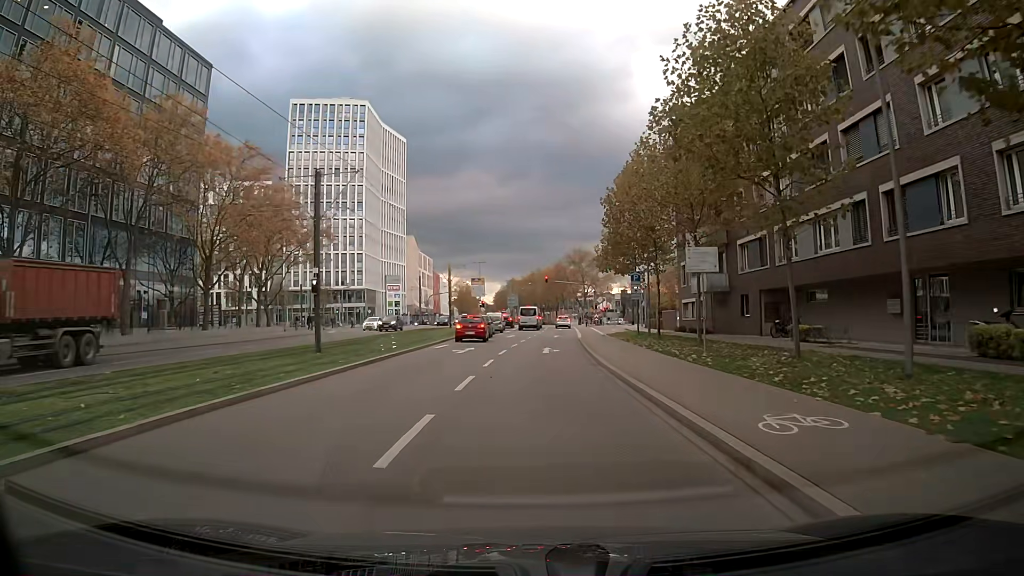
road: secondary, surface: asphalt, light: Day
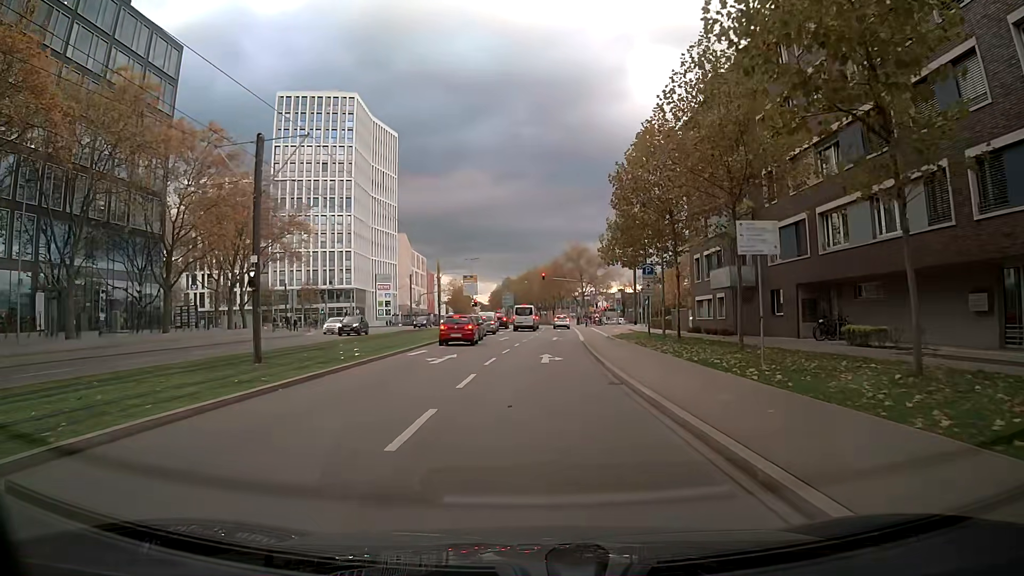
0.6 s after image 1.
(0.0, +5.6) m; 0°
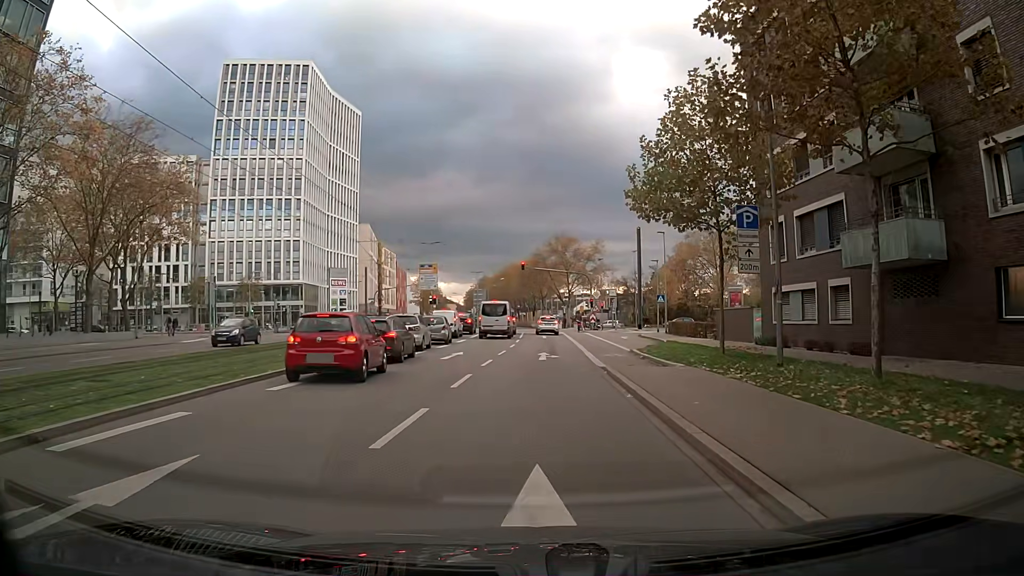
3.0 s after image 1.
(0.0, +18.7) m; 0°
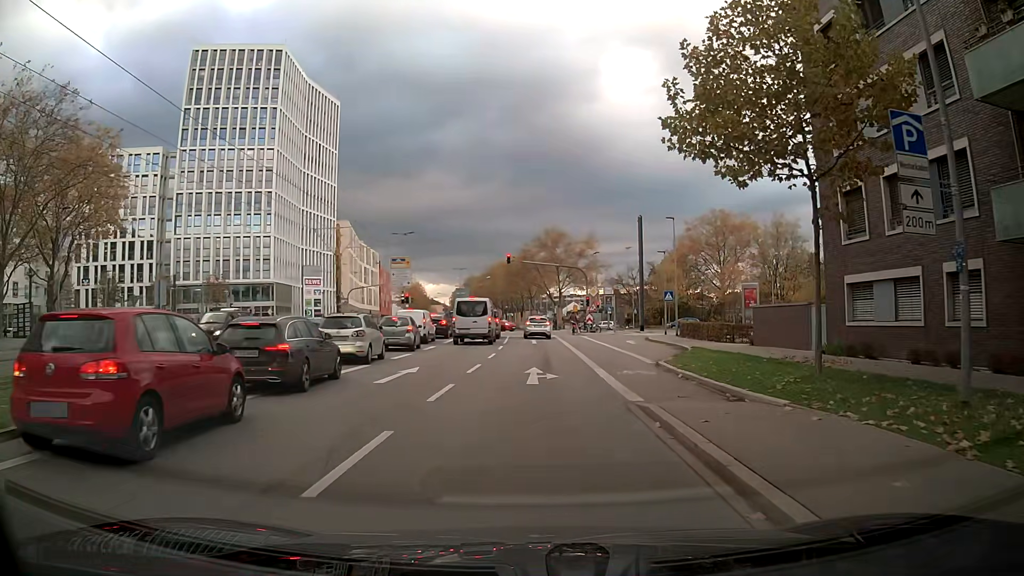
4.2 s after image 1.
(0.0, +8.2) m; 0°
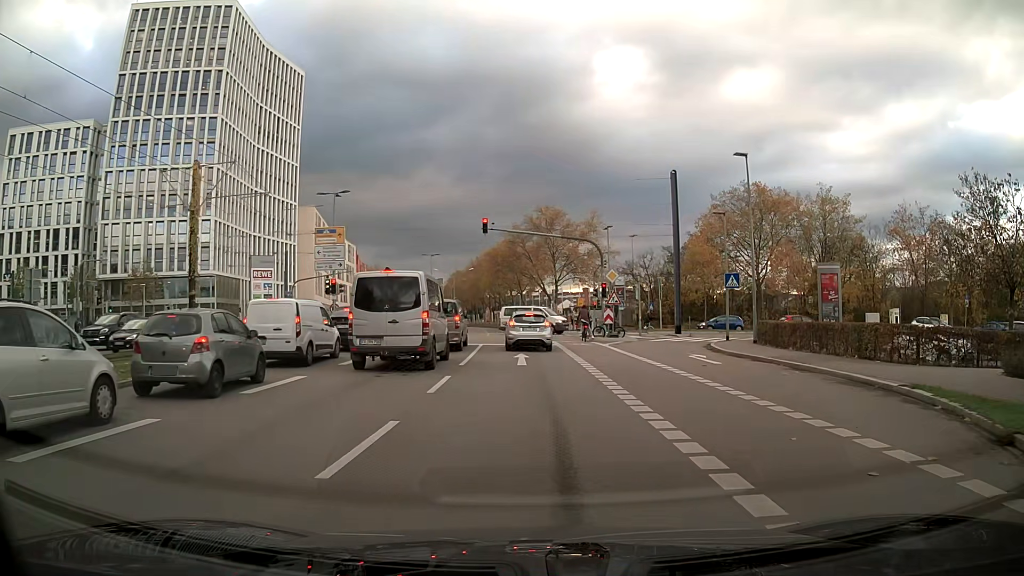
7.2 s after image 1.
(-0.1, +18.1) m; +2°
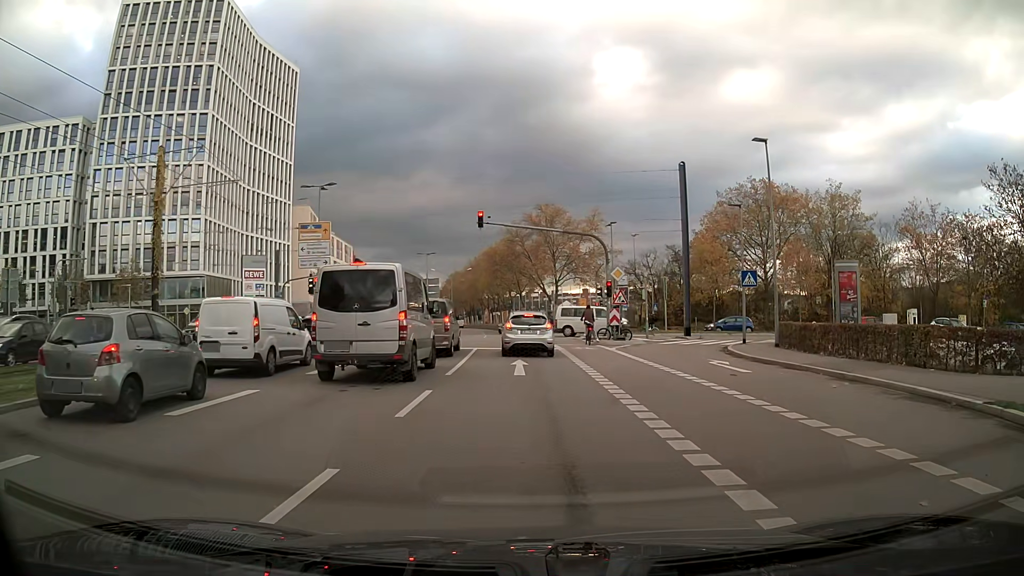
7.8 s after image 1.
(0.0, +2.7) m; +1°
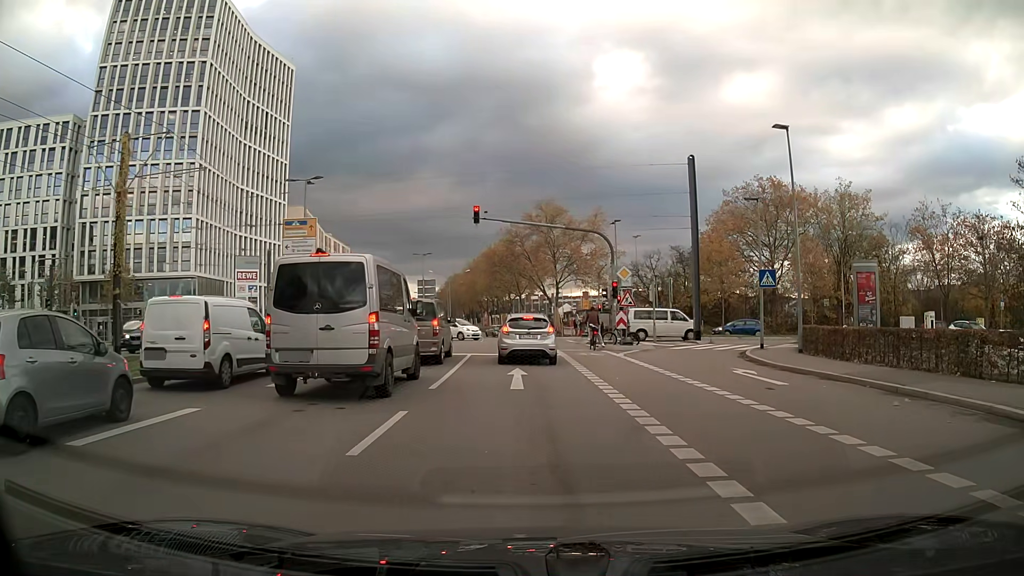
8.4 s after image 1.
(0.0, +2.4) m; 0°
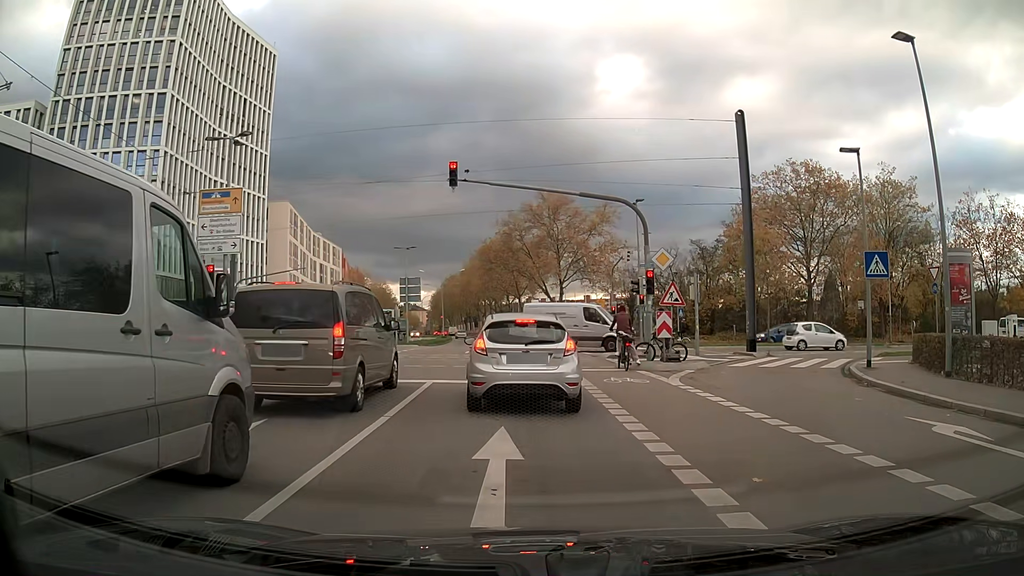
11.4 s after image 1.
(0.0, +9.3) m; 0°
(0, +10) (0, +20) (-1, +30) (-1, +40) (-2, +50) (-3, +60) (-3, +70) (-4, +80) (-5, +90) (-6, +100) m
